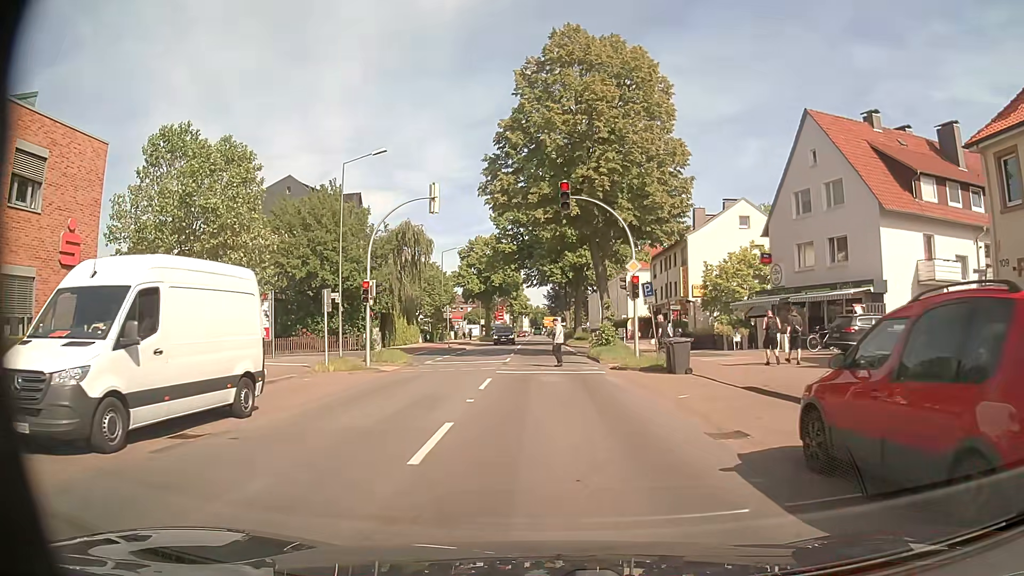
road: secondary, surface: asphalt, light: Day
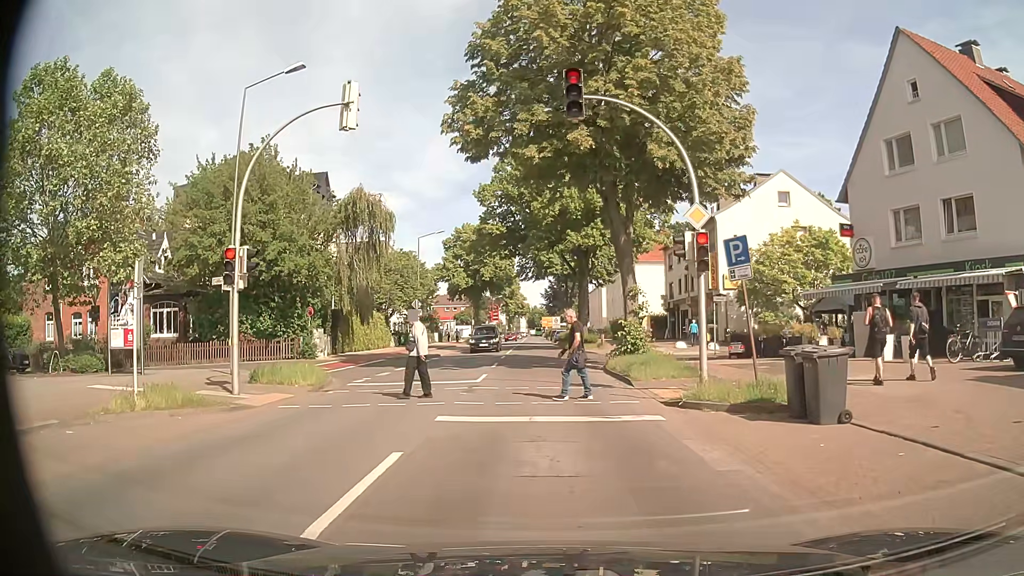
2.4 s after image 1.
(+0.1, +10.8) m; 0°
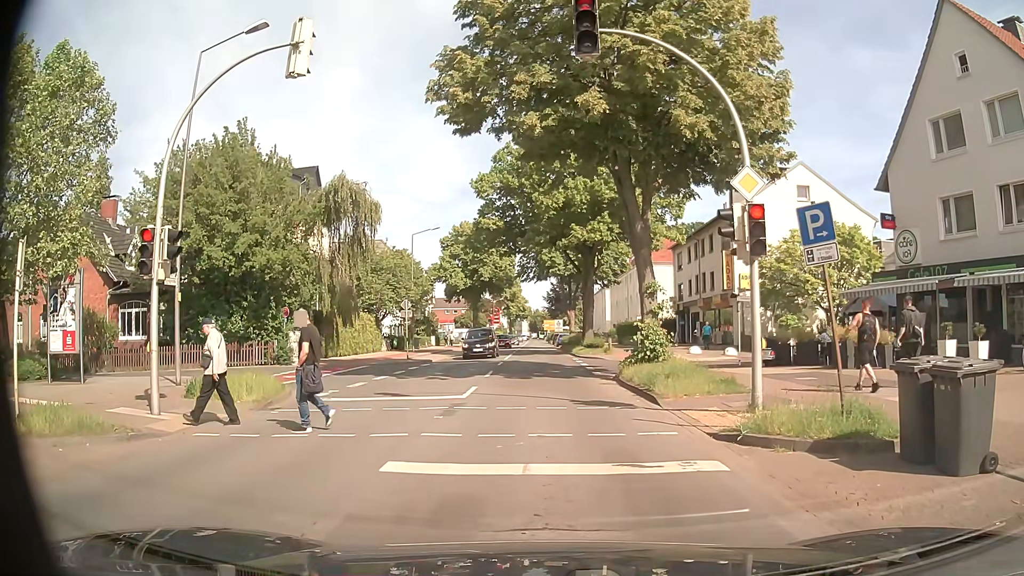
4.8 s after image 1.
(0.0, +3.3) m; +2°
(0, +10) (-1, +20) (-1, +30) (-2, +40) (-2, +50) (-3, +60) (-3, +70) (-4, +80) (-4, +90) (-5, +100) m
